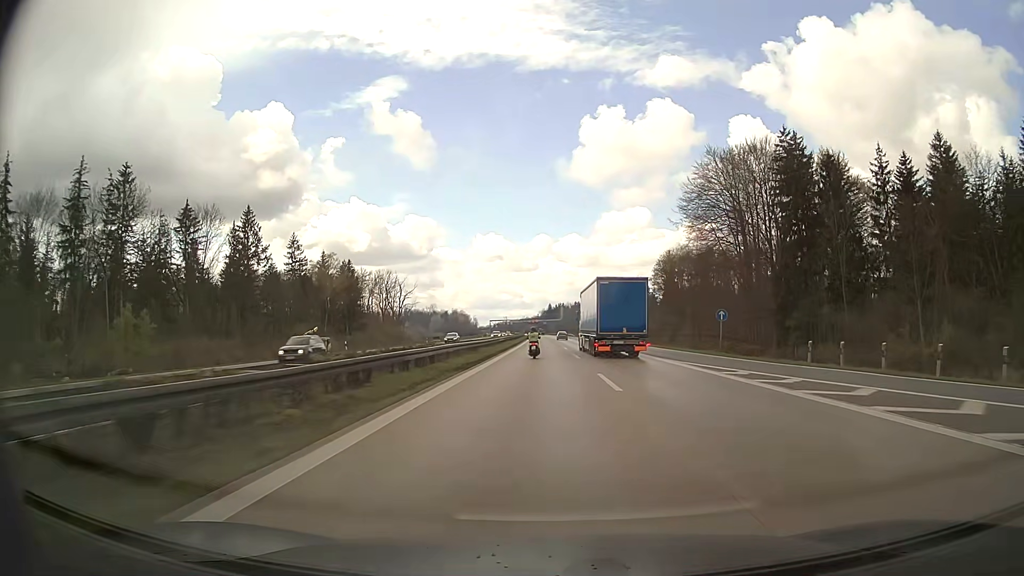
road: motorway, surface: asphalt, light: Day
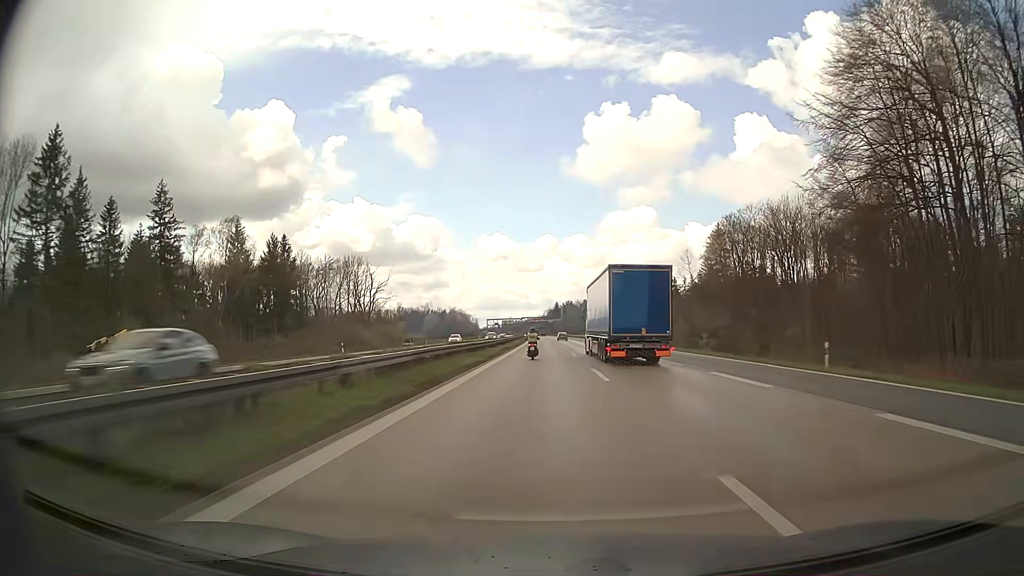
(-0.3, +51.4) m; -1°
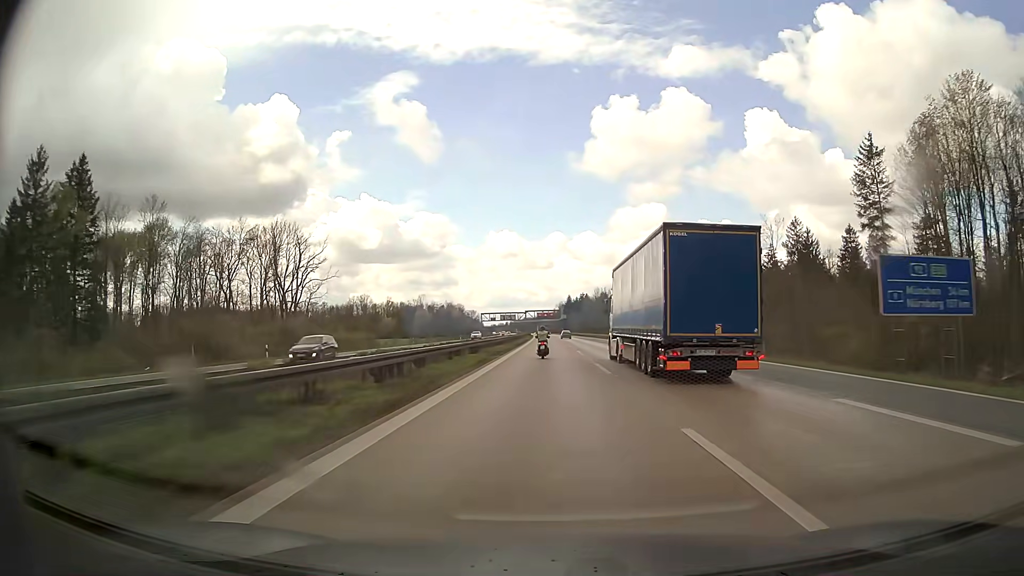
(-0.6, +69.9) m; -1°
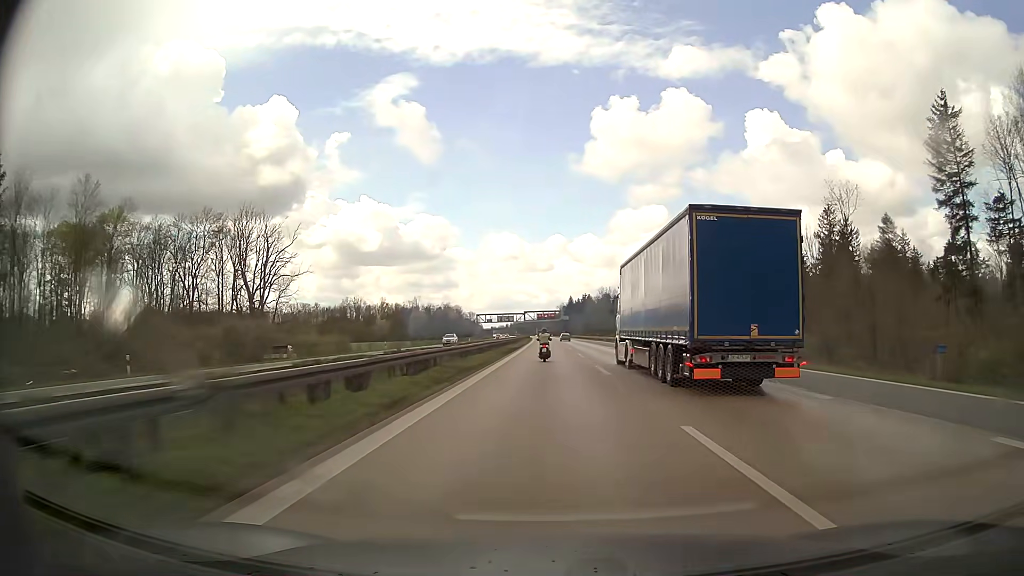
(0.0, +17.6) m; 0°
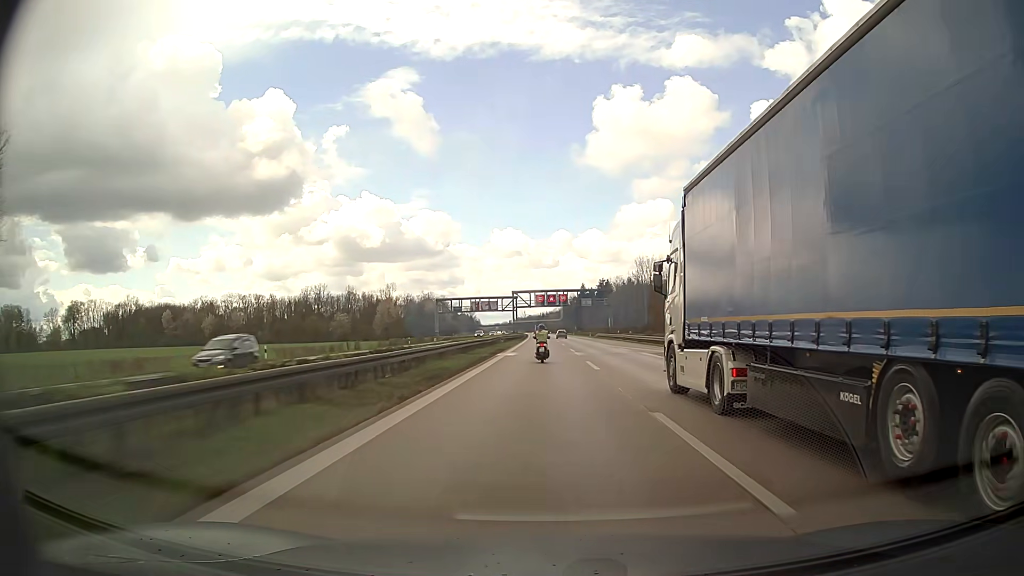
(-0.3, +89.2) m; -1°
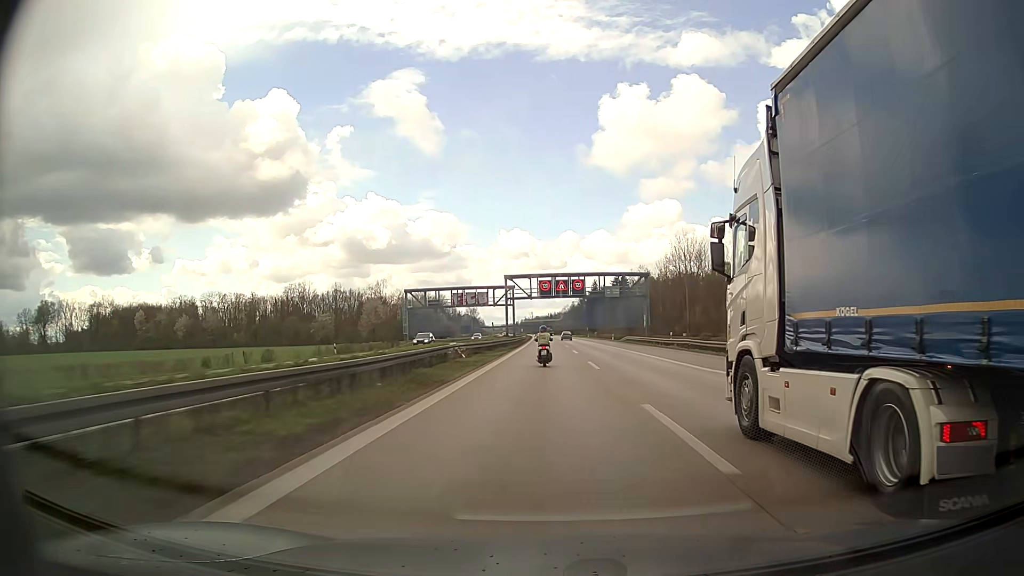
(-0.2, +35.8) m; -1°
(0, +10) (0, +20) (0, +30) (0, +40) (0, +50) (0, +60) (0, +70) (-1, +80) (-1, +90) (-1, +100) m
